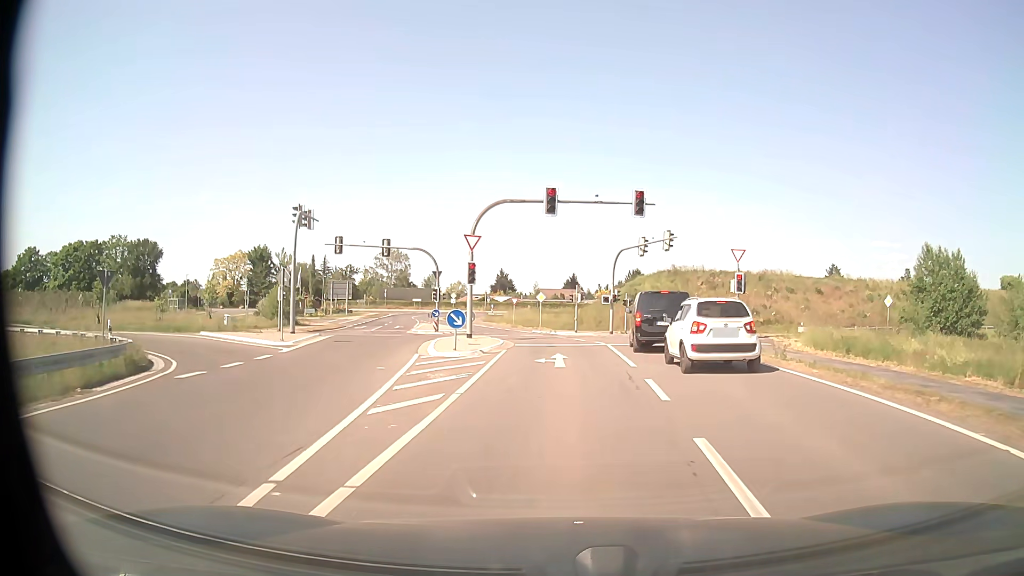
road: tertiary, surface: asphalt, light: Day
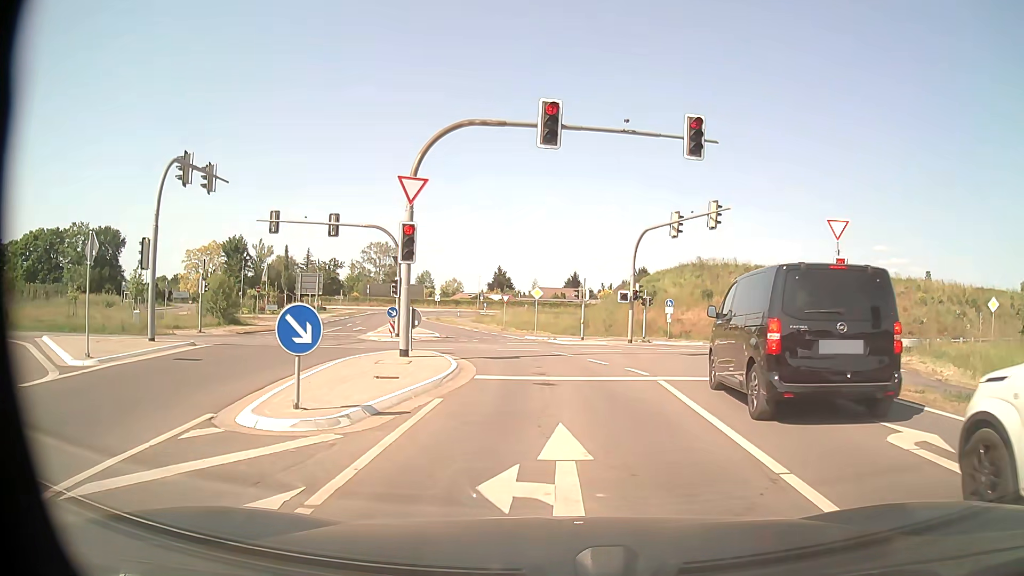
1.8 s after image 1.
(0.0, +12.5) m; 0°
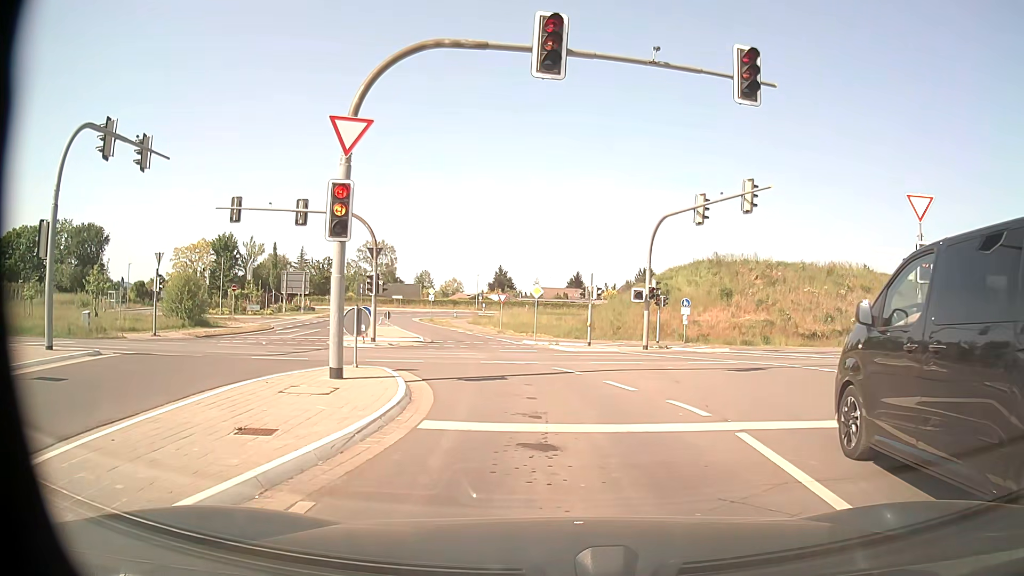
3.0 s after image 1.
(0.0, +5.3) m; 0°
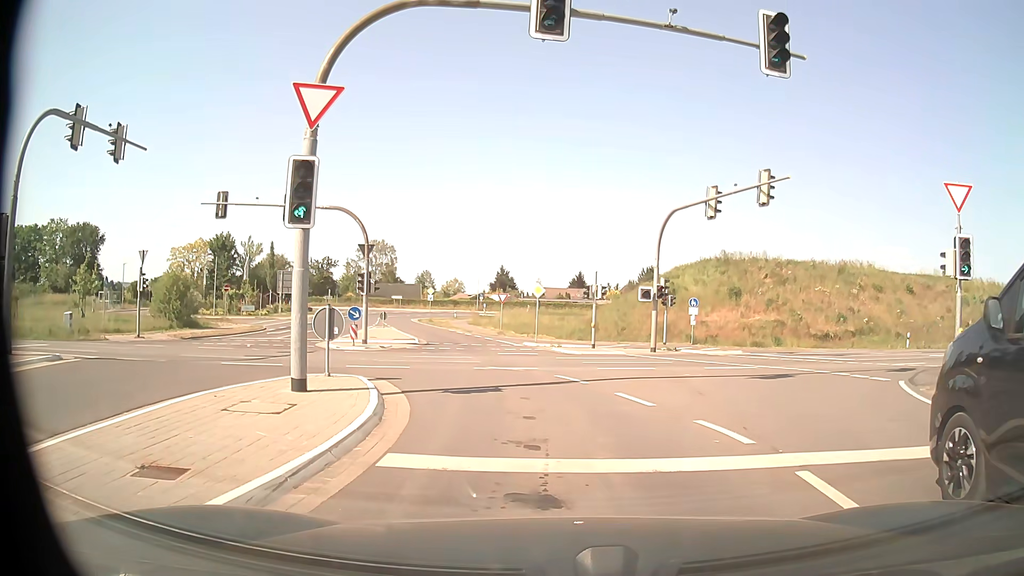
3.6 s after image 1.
(0.0, +1.8) m; 0°
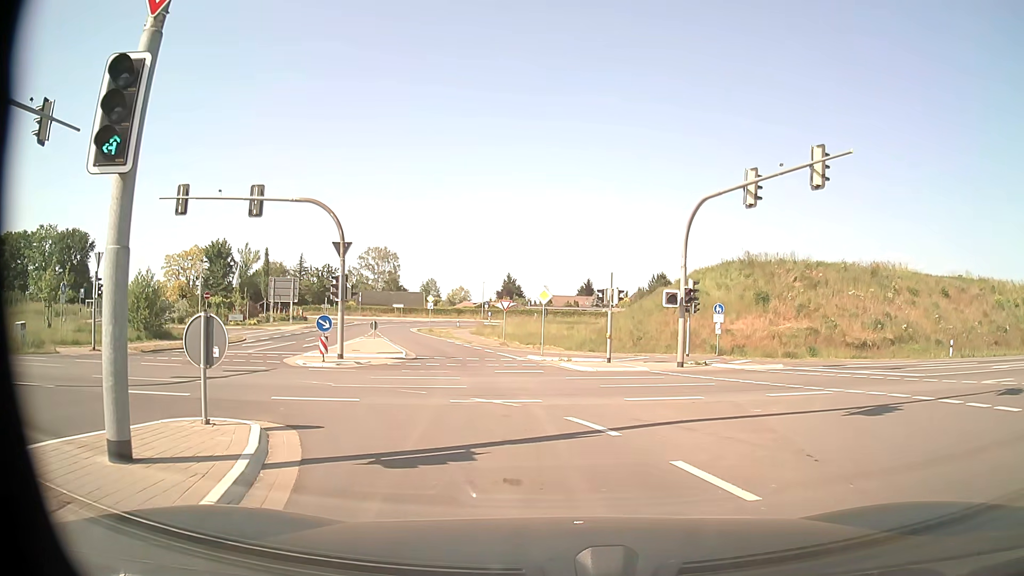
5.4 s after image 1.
(0.0, +4.8) m; -1°
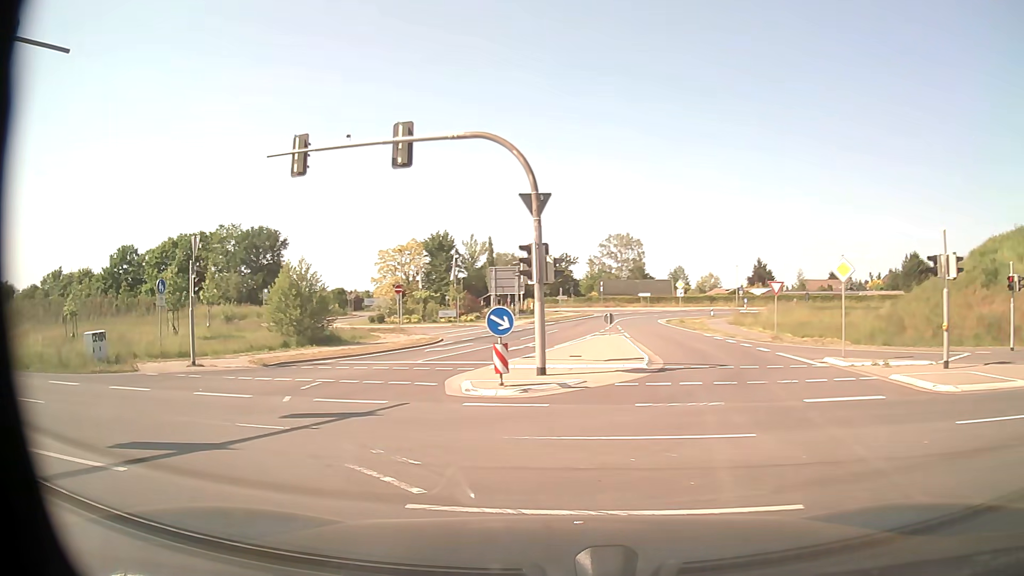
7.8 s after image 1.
(-1.2, +10.1) m; -19°
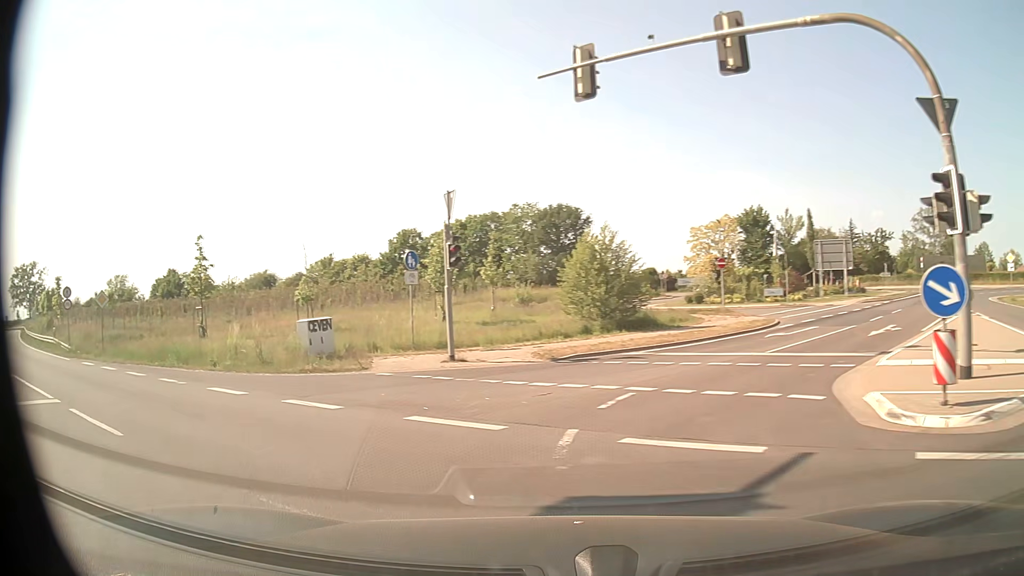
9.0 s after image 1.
(-1.5, +6.1) m; -27°
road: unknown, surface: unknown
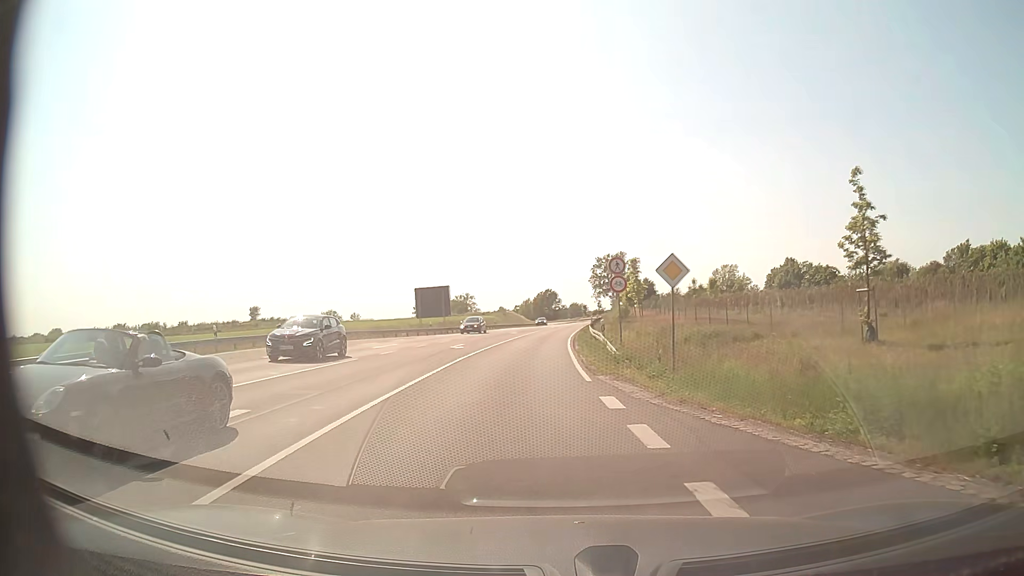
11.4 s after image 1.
(-7.1, +12.3) m; -54°
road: primary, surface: asphalt
(0, +10) (-1, +20) (-1, +30) (-1, +40) (0, +50) (0, +60) (+1, +70) (+1, +80) (+2, +90) (+3, +100) m
